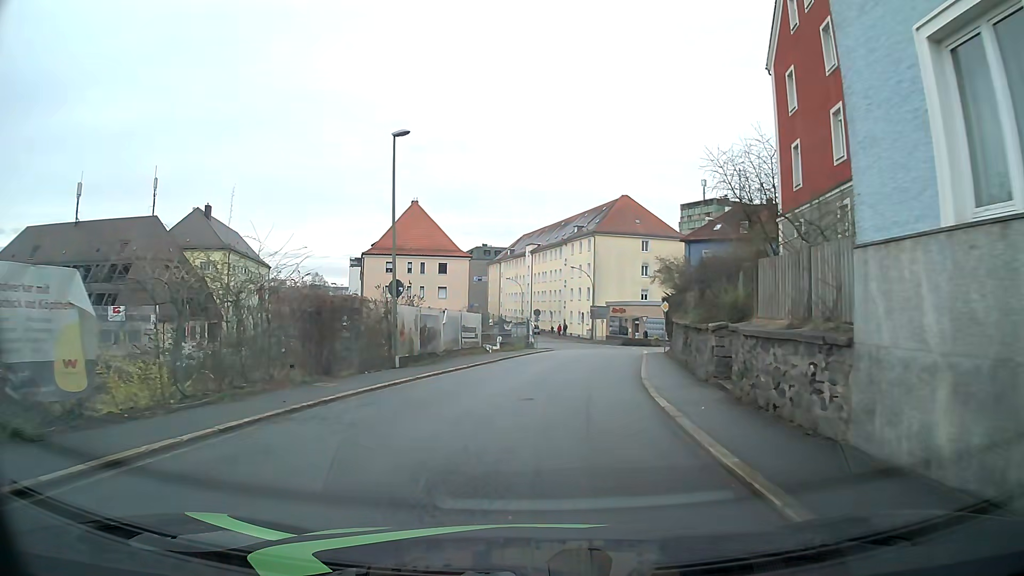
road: tertiary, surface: asphalt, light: Day
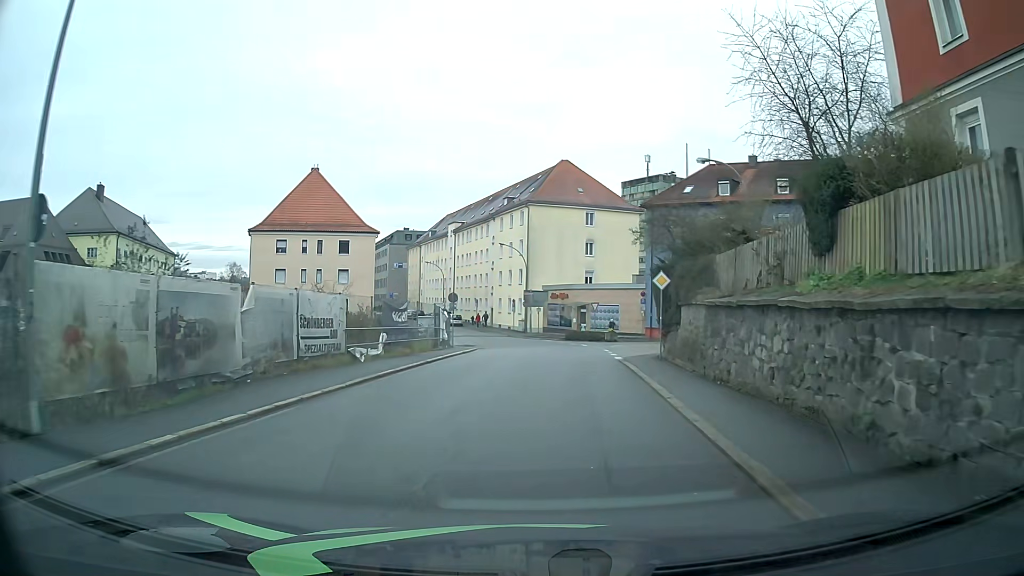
(+0.5, +15.0) m; +5°
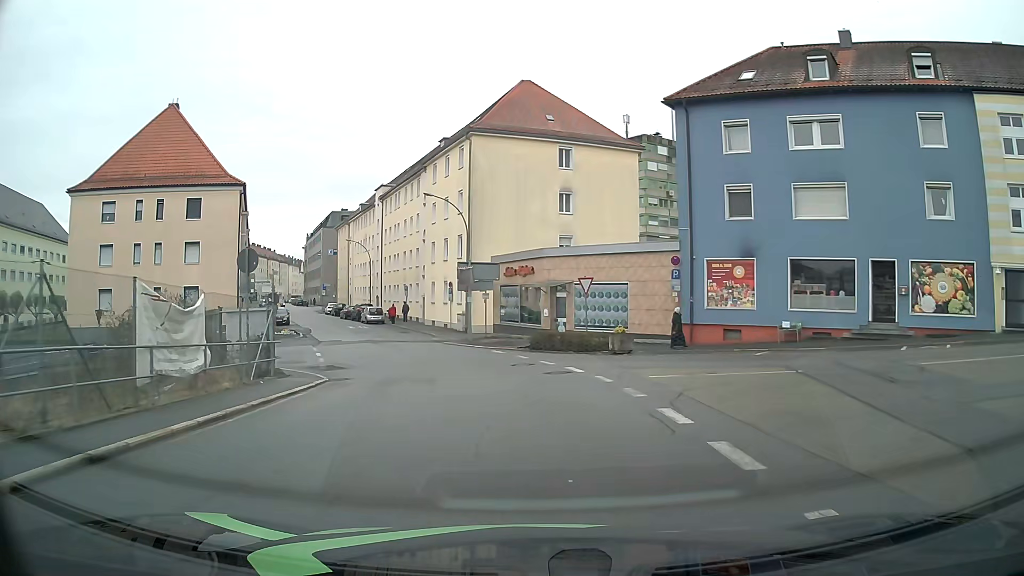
(+1.1, +24.7) m; +3°
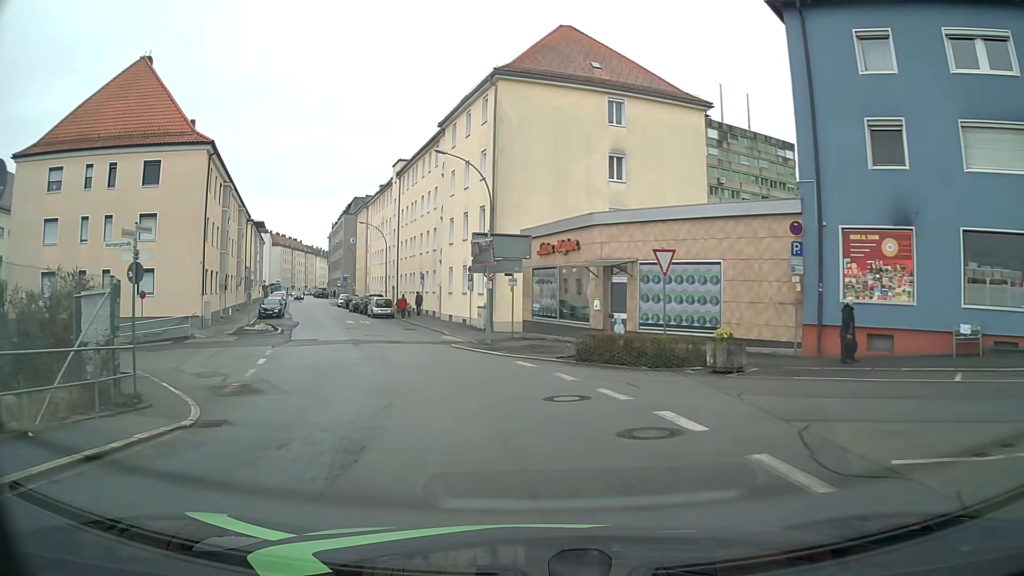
(-0.2, +9.9) m; -3°
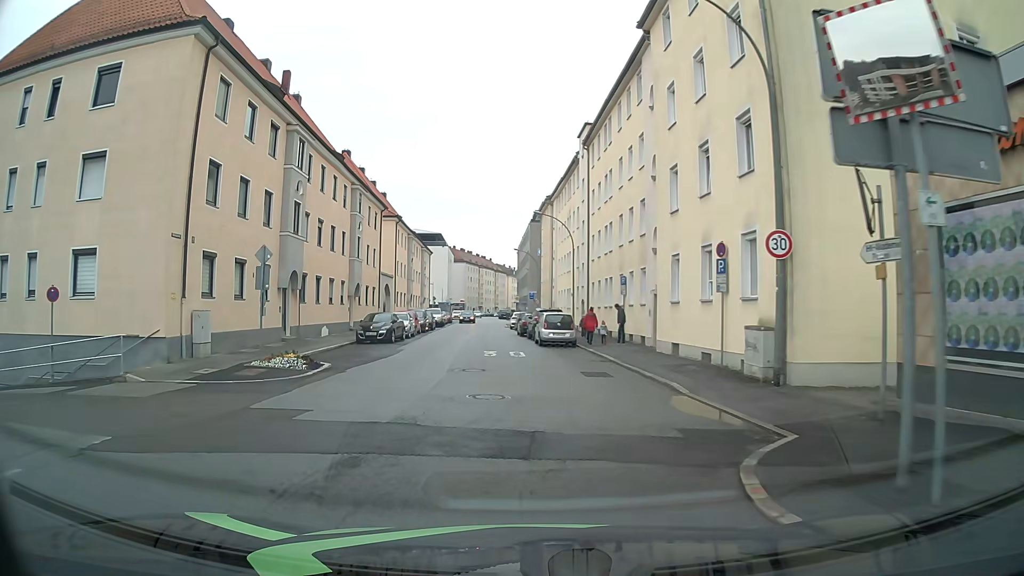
(-2.5, +19.2) m; -17°
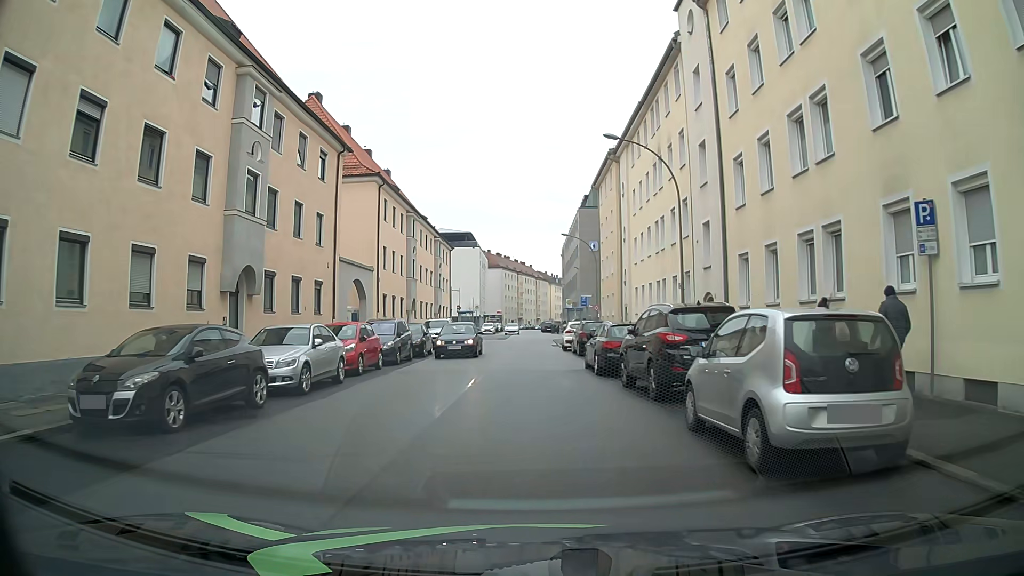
(-1.4, +23.4) m; -5°
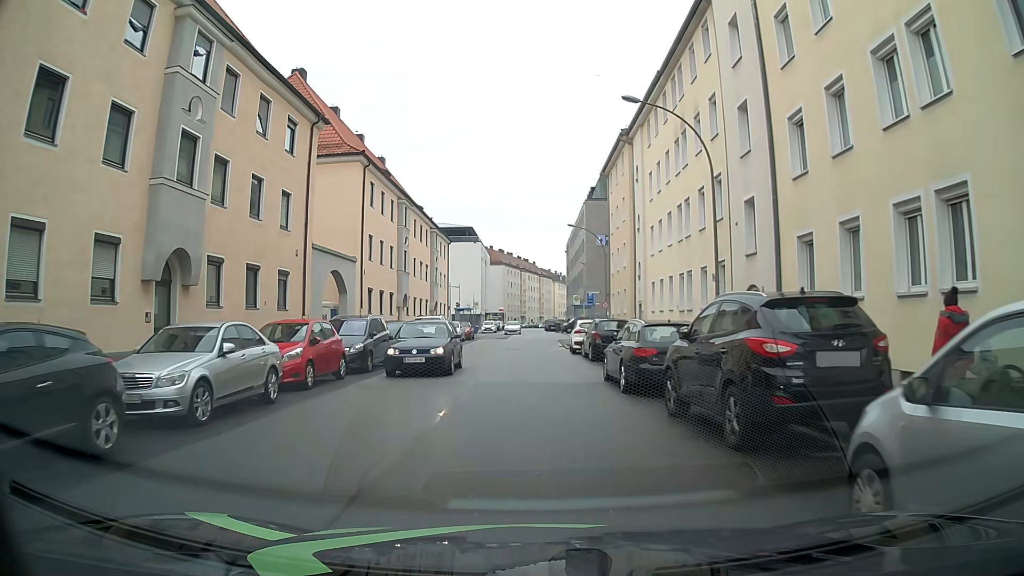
(0.0, +4.6) m; +1°
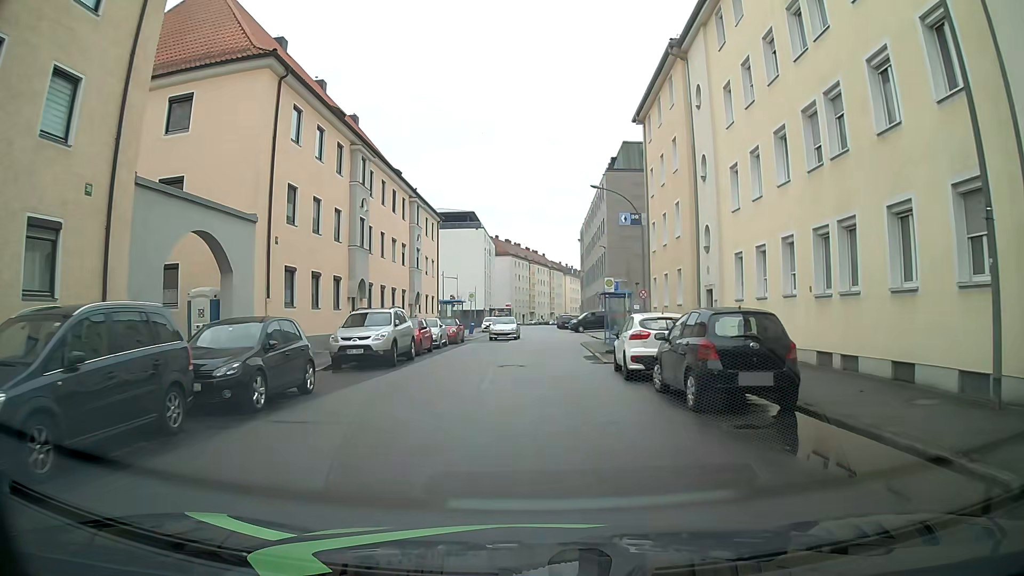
(-0.2, +14.1) m; 0°
